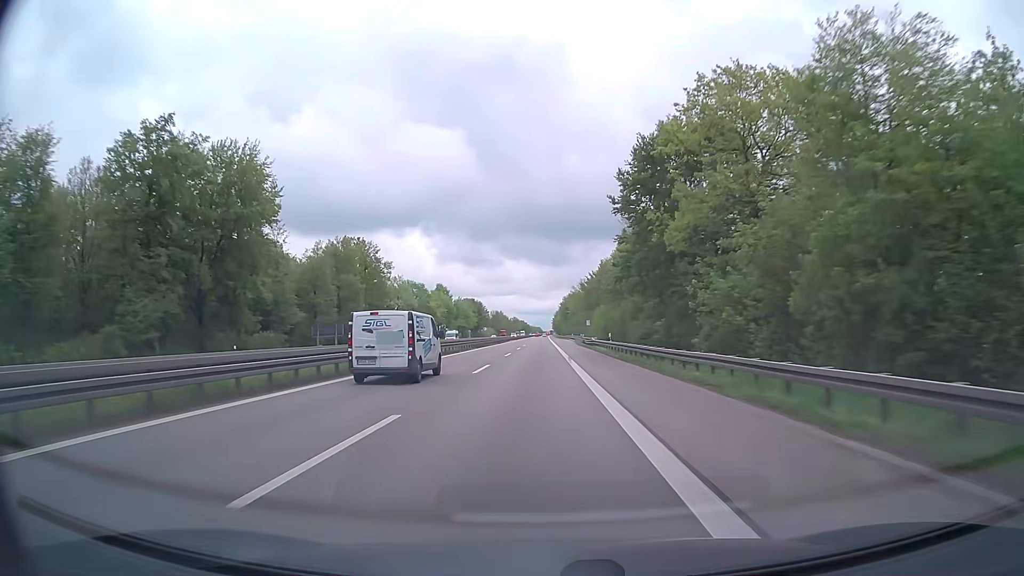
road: trunk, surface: asphalt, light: Day
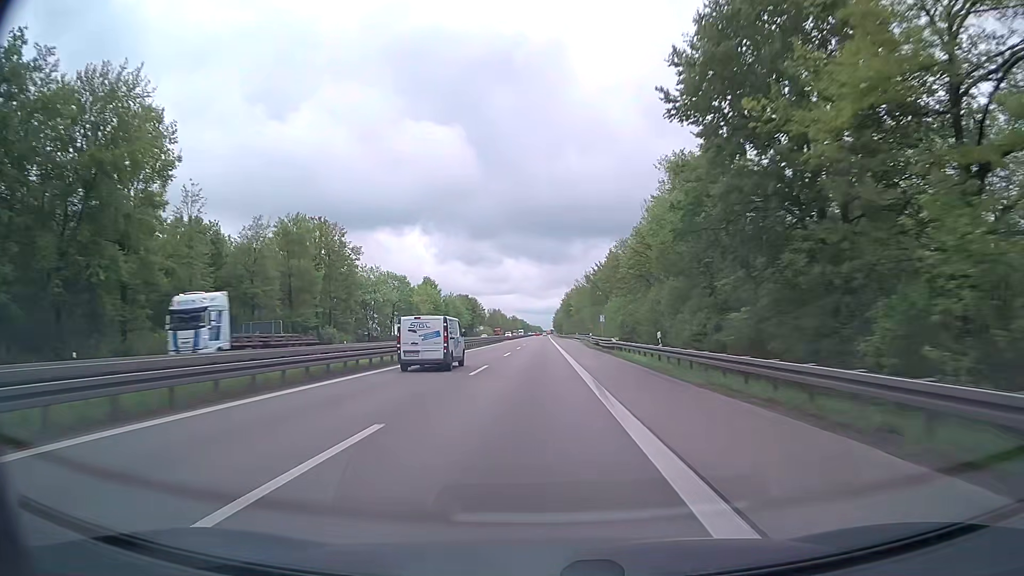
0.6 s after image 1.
(0.0, +19.3) m; 0°
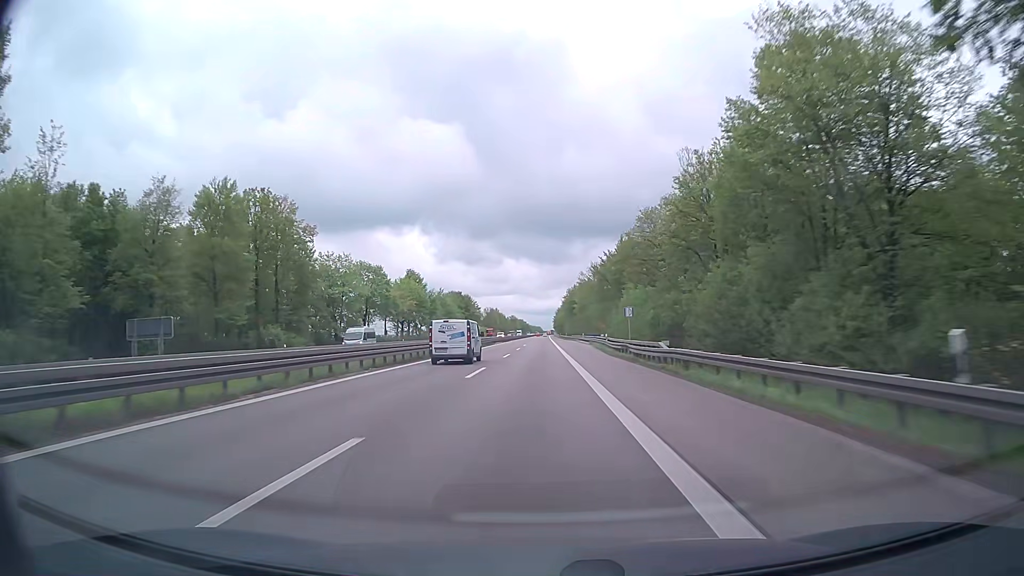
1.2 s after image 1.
(0.0, +19.3) m; 0°
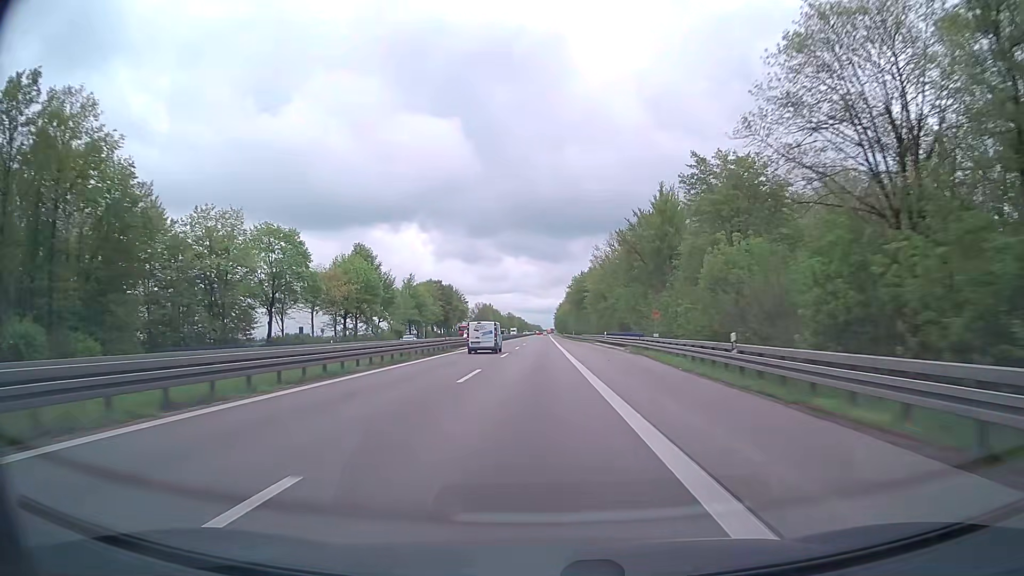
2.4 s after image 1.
(0.0, +38.7) m; 0°
